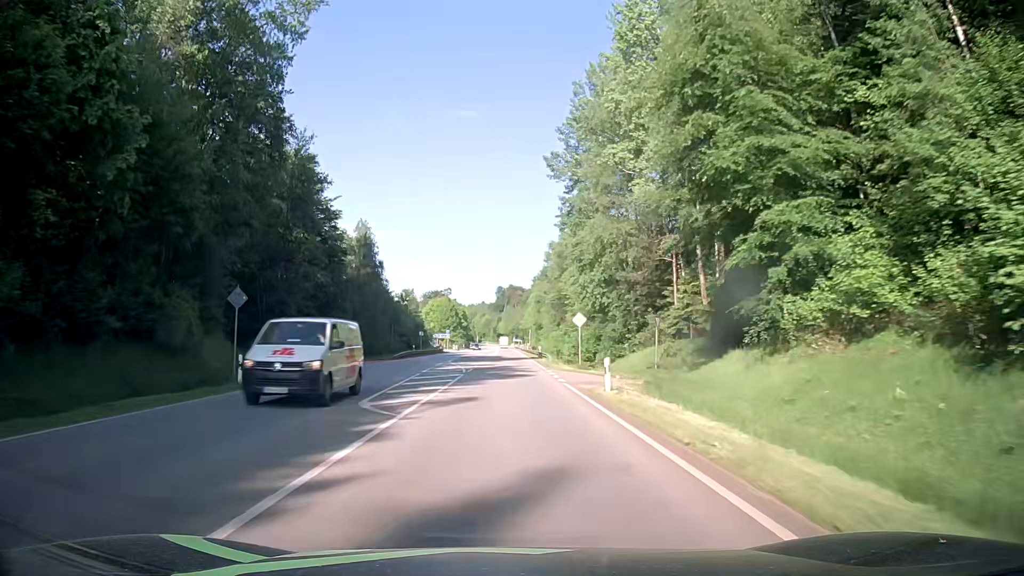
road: secondary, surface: asphalt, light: Day
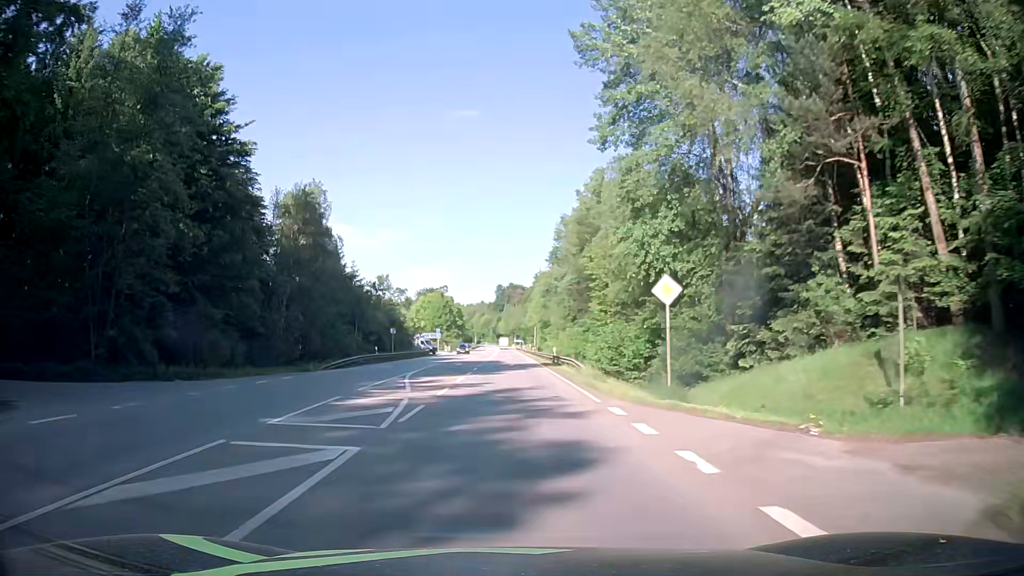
(0.0, +21.6) m; 0°
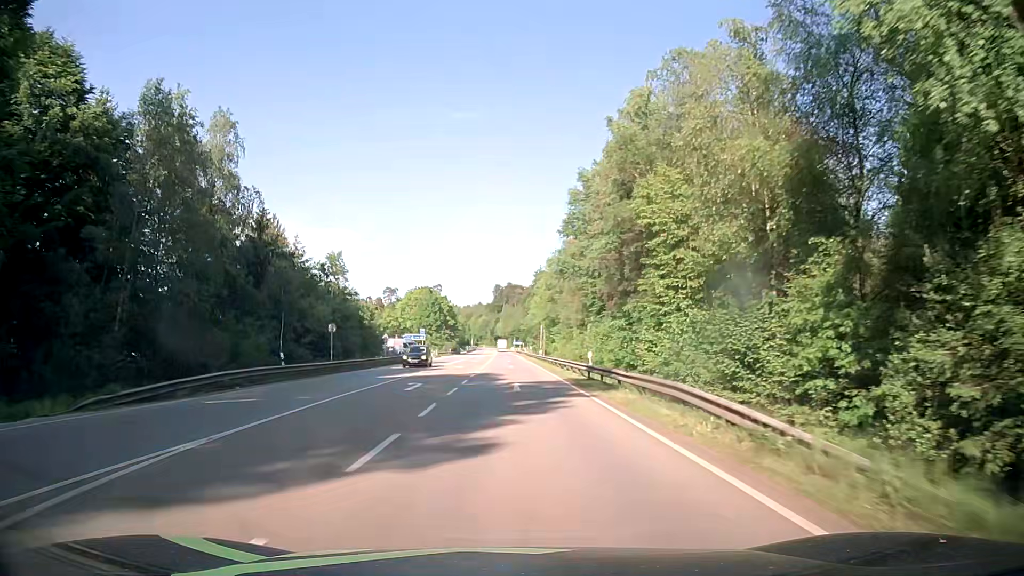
(0.0, +22.2) m; 0°
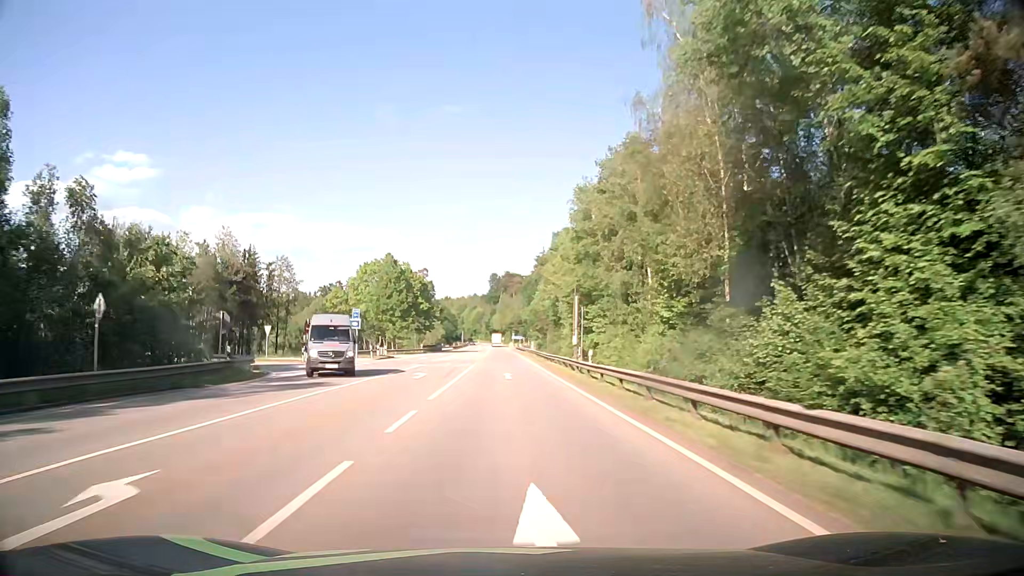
(+0.5, +45.1) m; +1°
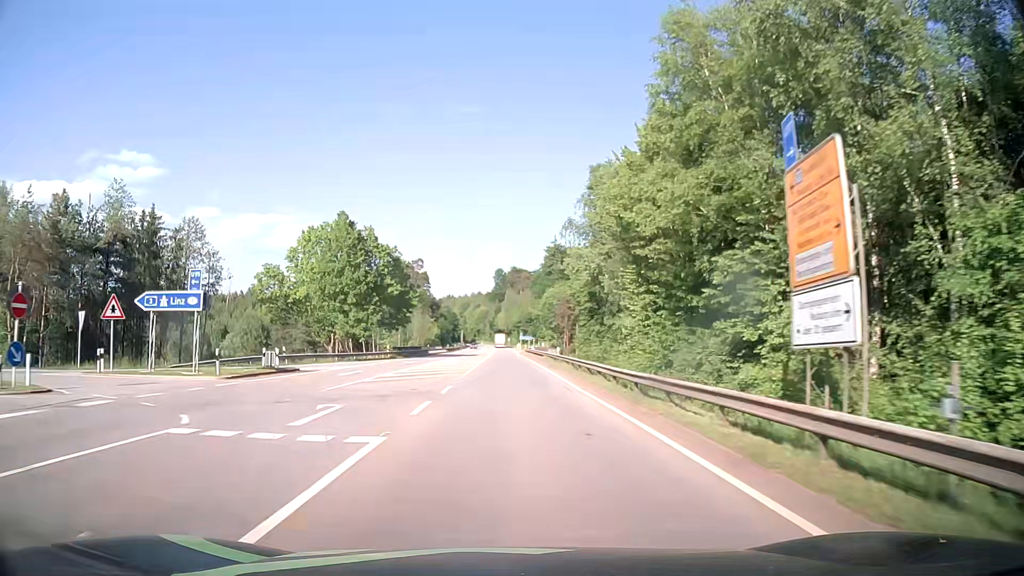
(-0.1, +33.0) m; 0°
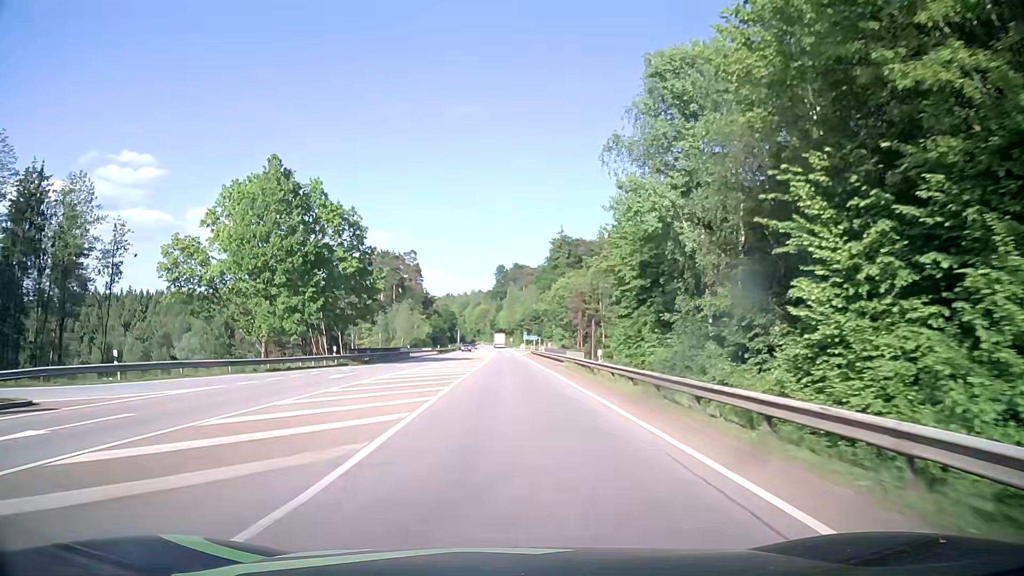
(-0.1, +21.8) m; 0°
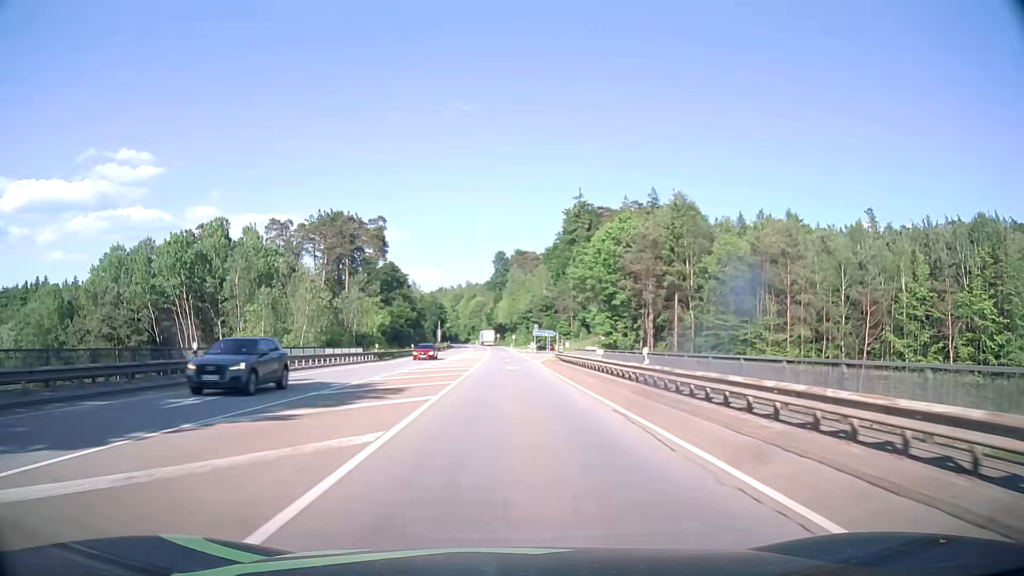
(0.0, +54.0) m; 0°
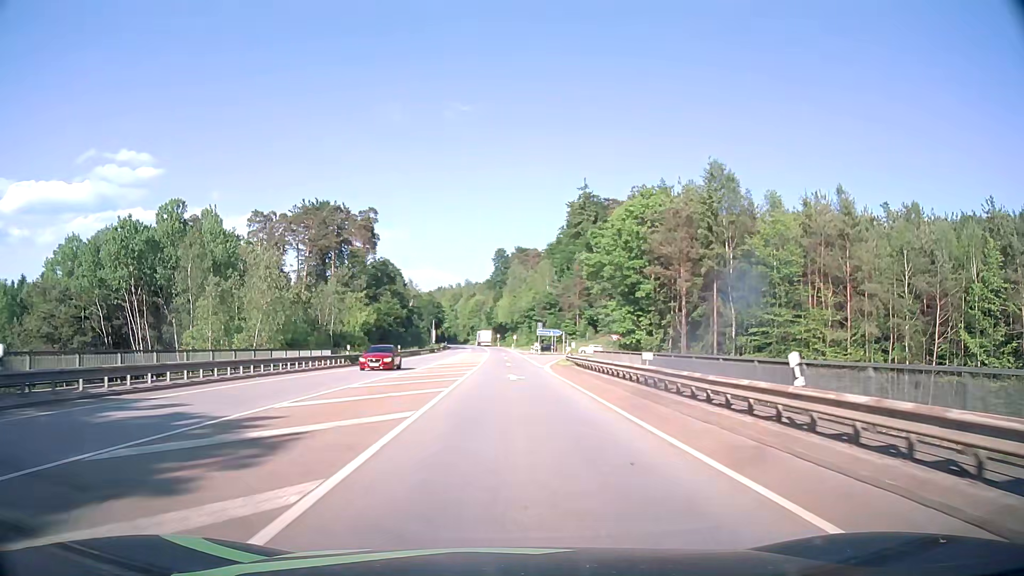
(0.0, +10.8) m; 0°
(0, +10) (0, +20) (0, +30) (0, +40) (0, +50) (0, +60) (0, +70) (0, +80) (0, +90) (-1, +100) m
